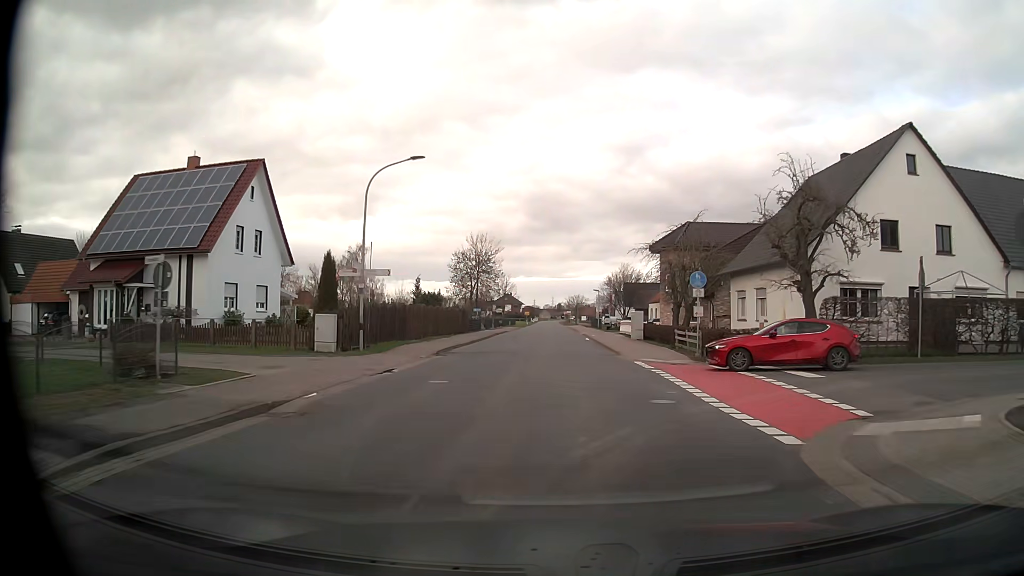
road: unclassified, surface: asphalt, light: Day
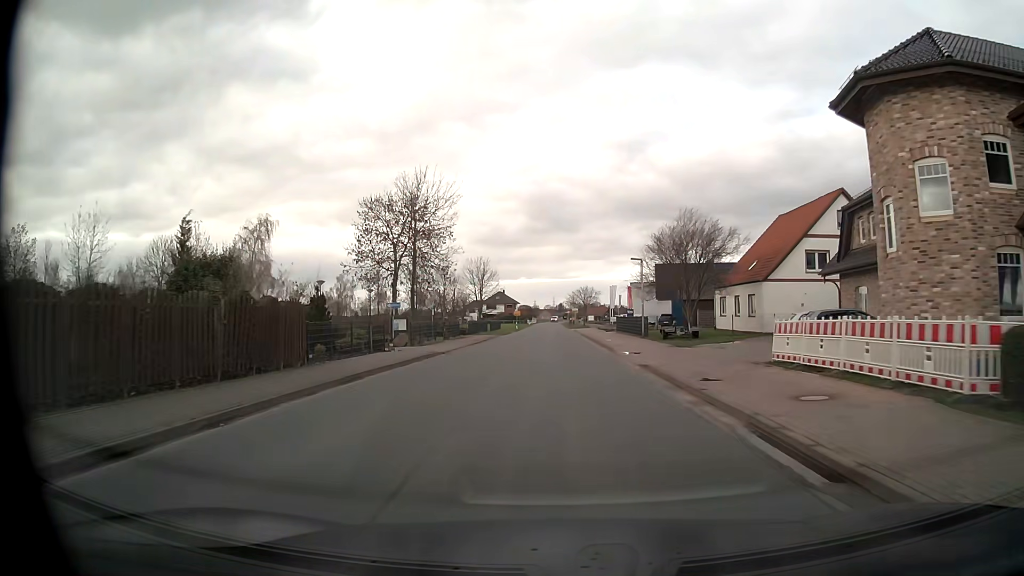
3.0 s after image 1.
(-0.3, +39.7) m; -1°
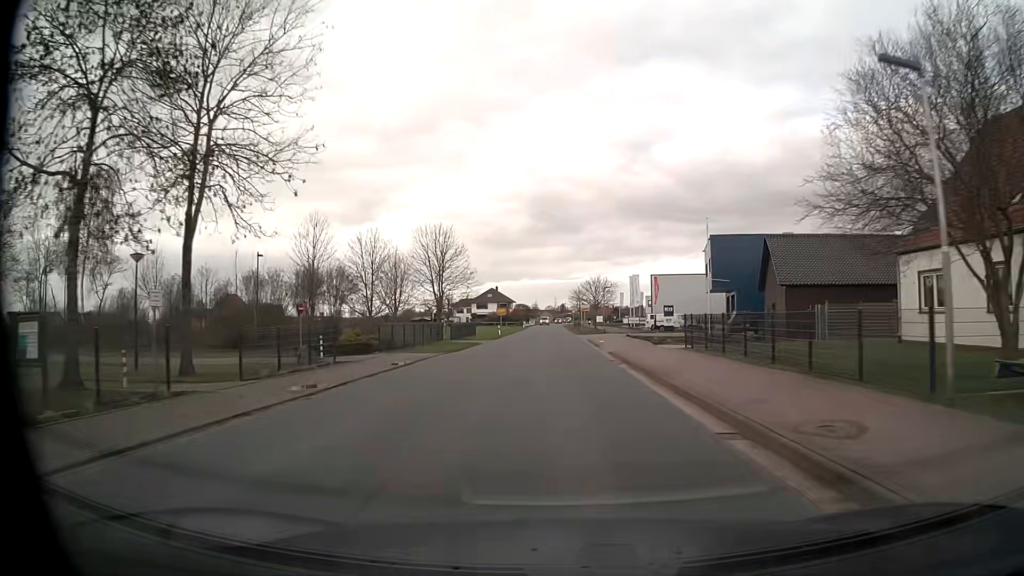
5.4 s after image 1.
(+0.1, +31.4) m; 0°
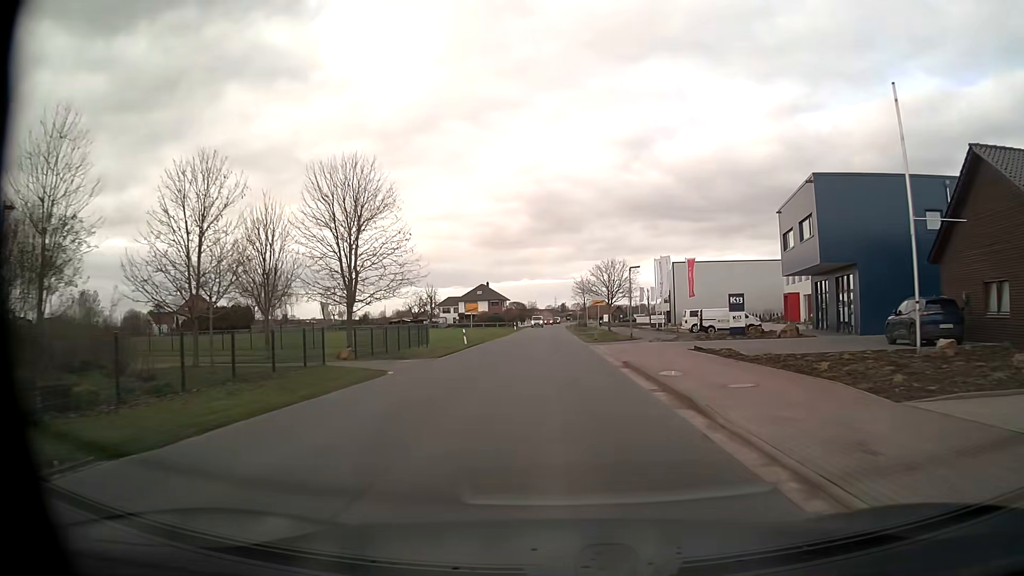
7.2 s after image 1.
(0.0, +24.3) m; 0°
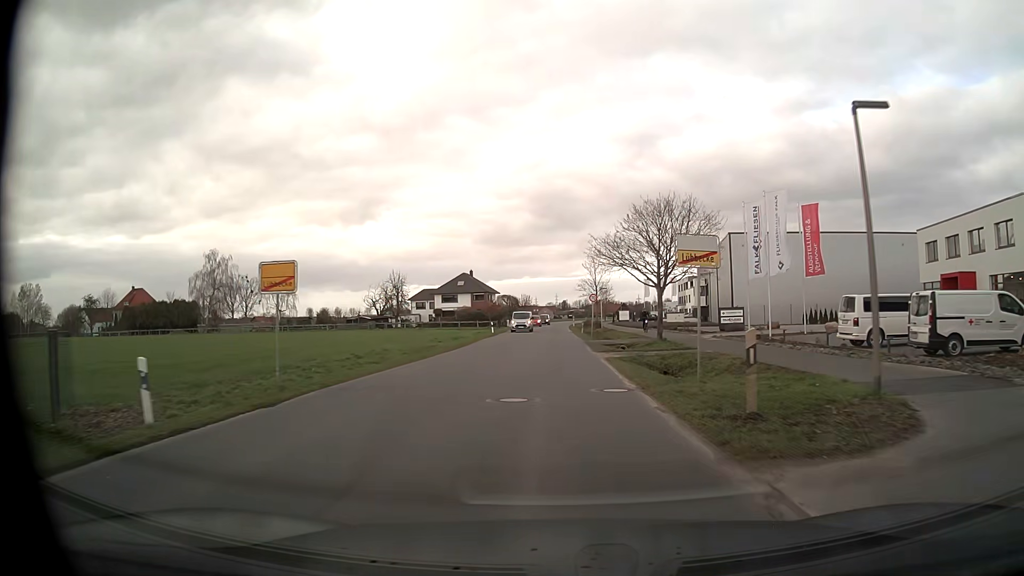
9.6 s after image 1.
(-0.1, +33.0) m; 0°
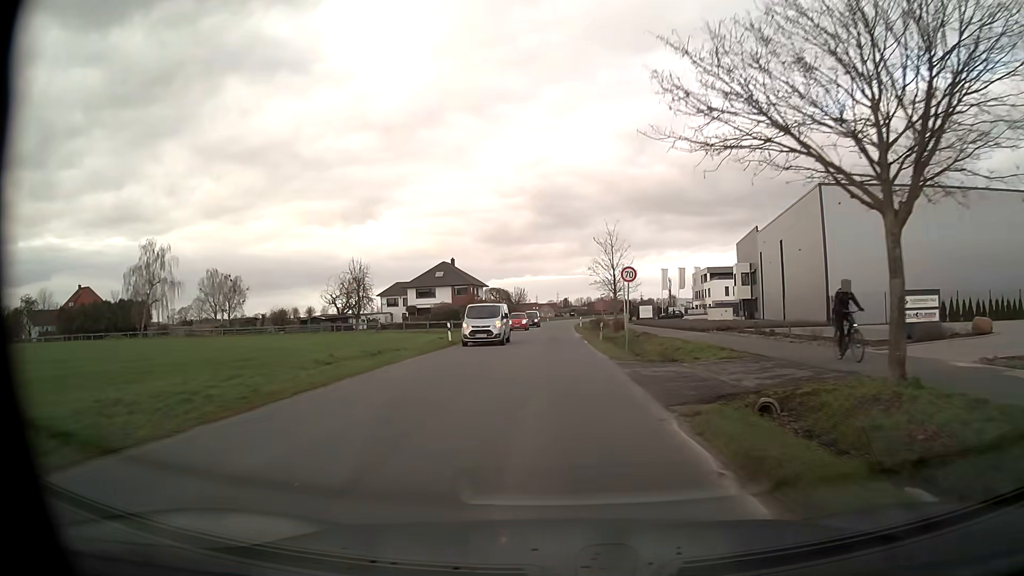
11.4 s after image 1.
(-0.1, +24.4) m; 0°
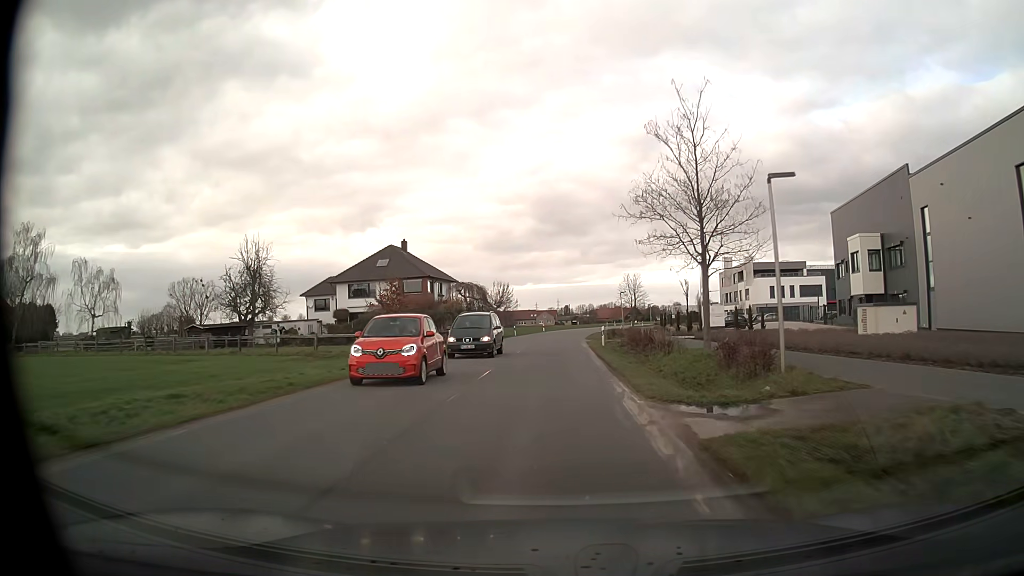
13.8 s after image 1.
(+0.1, +35.0) m; 0°
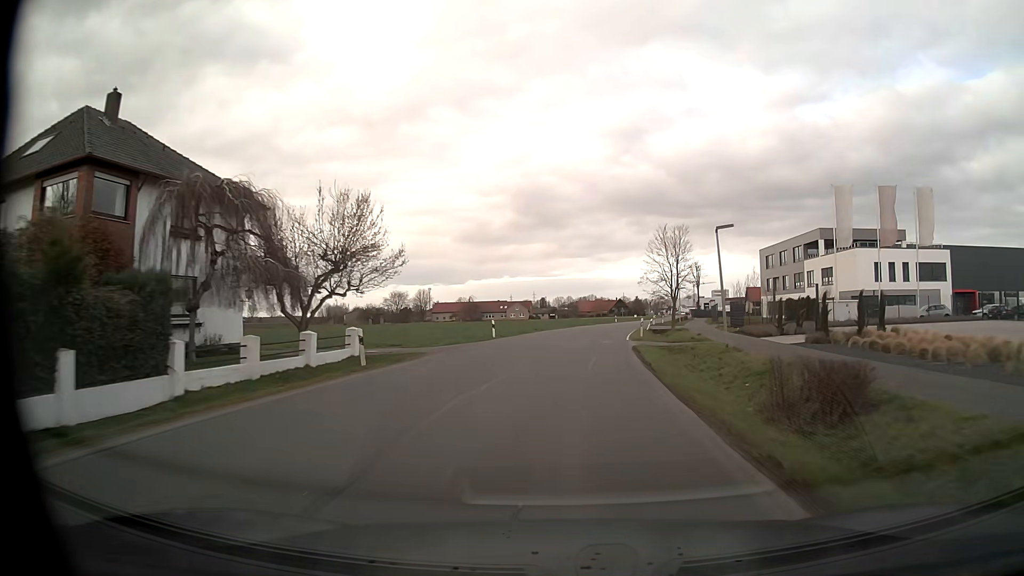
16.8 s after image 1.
(+0.3, +51.1) m; +2°
(0, +10) (0, +20) (+1, +30) (+2, +40) (+3, +50) (+5, +60) (+7, +70) (+9, +79) (+11, +89) (+13, +99) m
